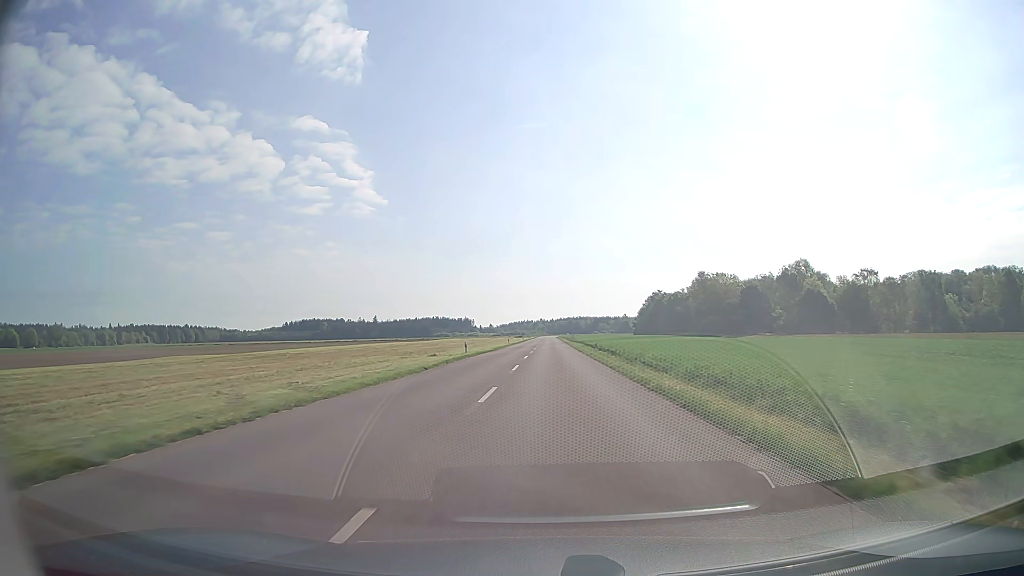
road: tertiary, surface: asphalt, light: Day
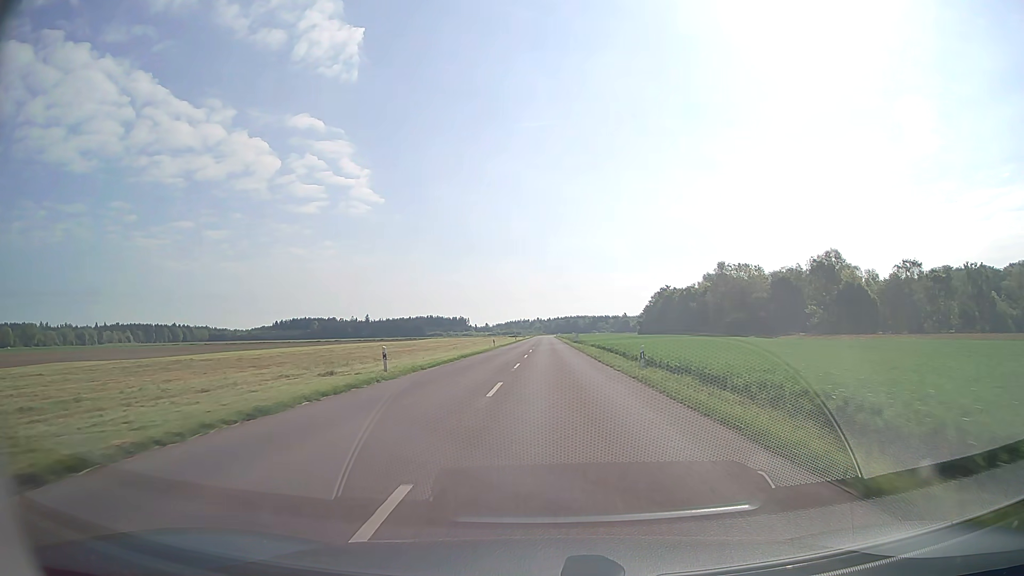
(0.0, +23.3) m; 0°
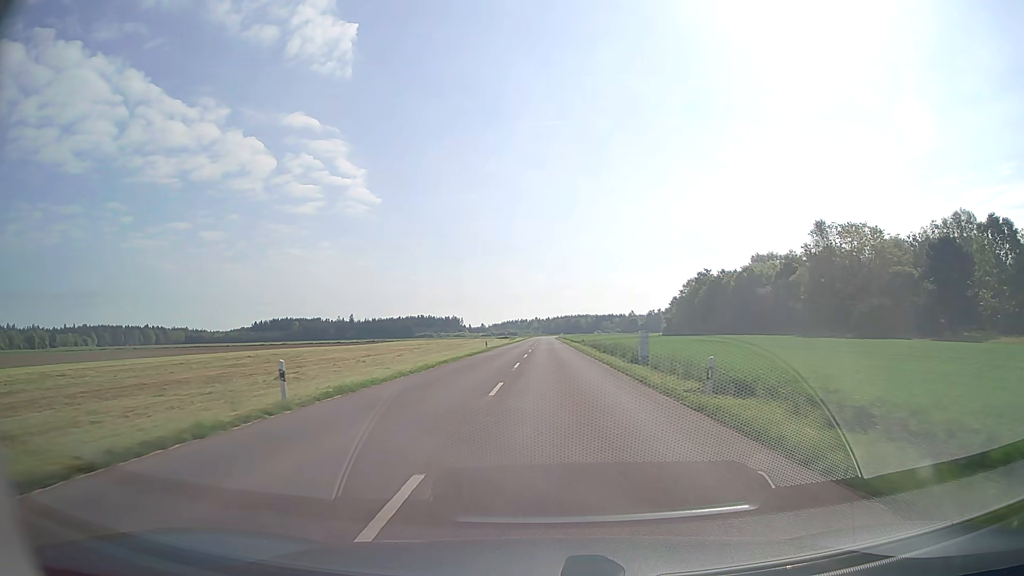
(+0.1, +59.7) m; 0°
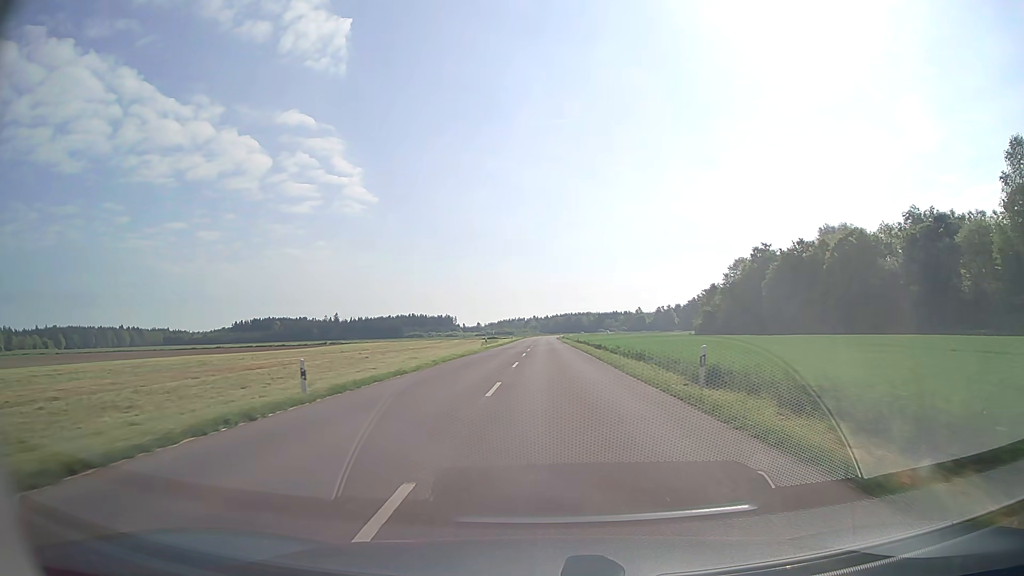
(+0.1, +49.1) m; 0°
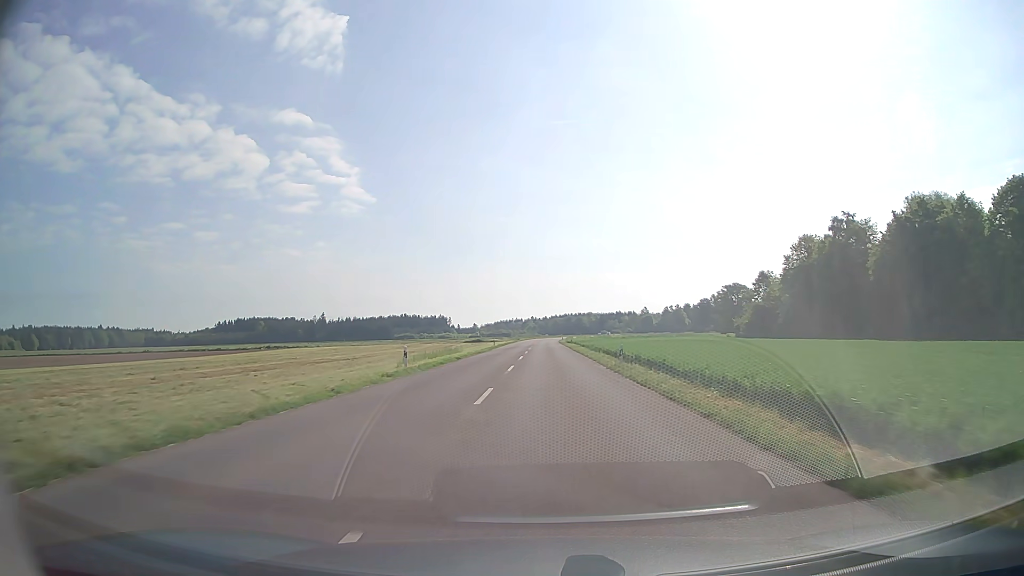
(0.0, +37.5) m; 0°
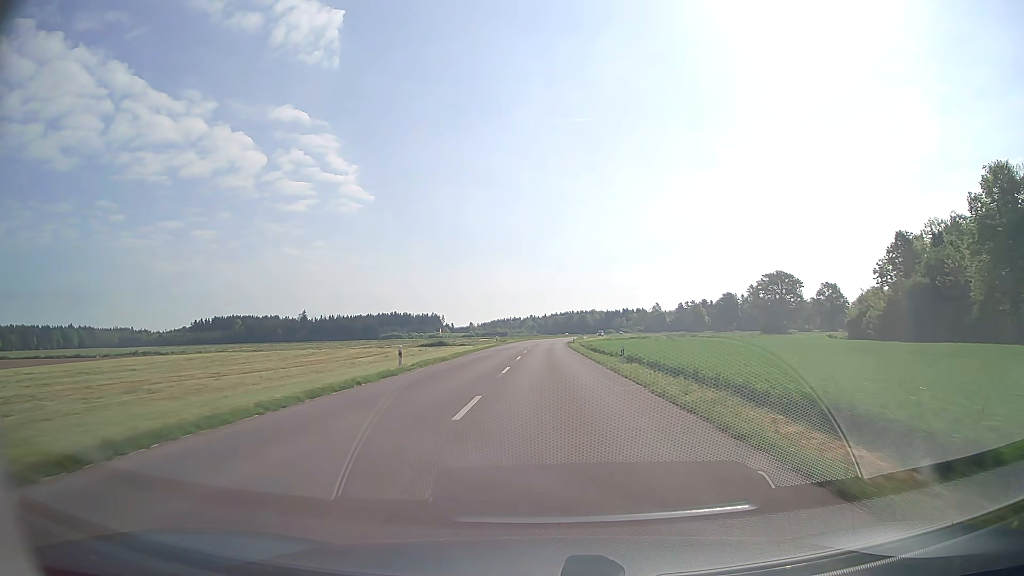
(+0.1, +50.7) m; 0°
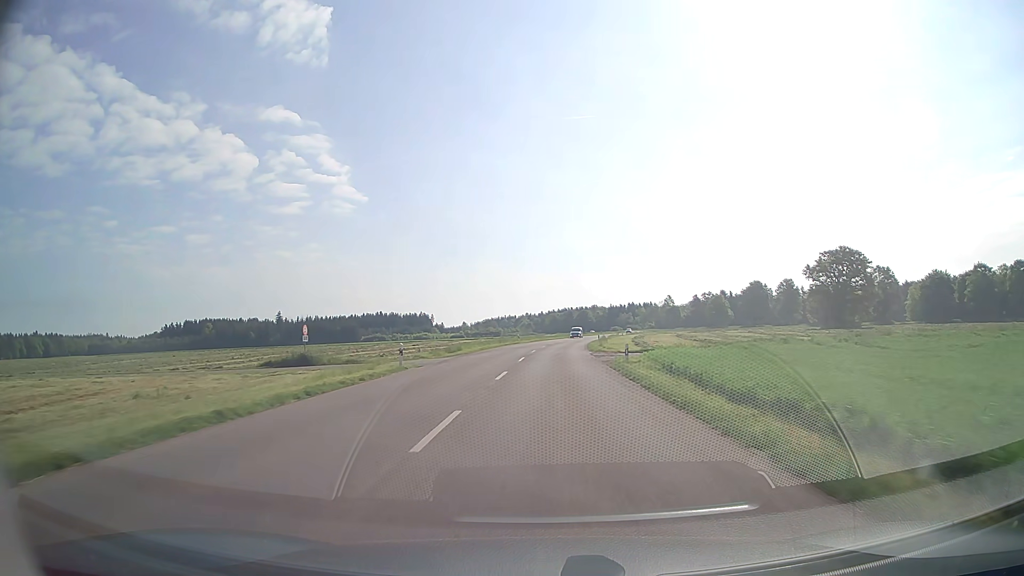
(0.0, +51.1) m; 0°
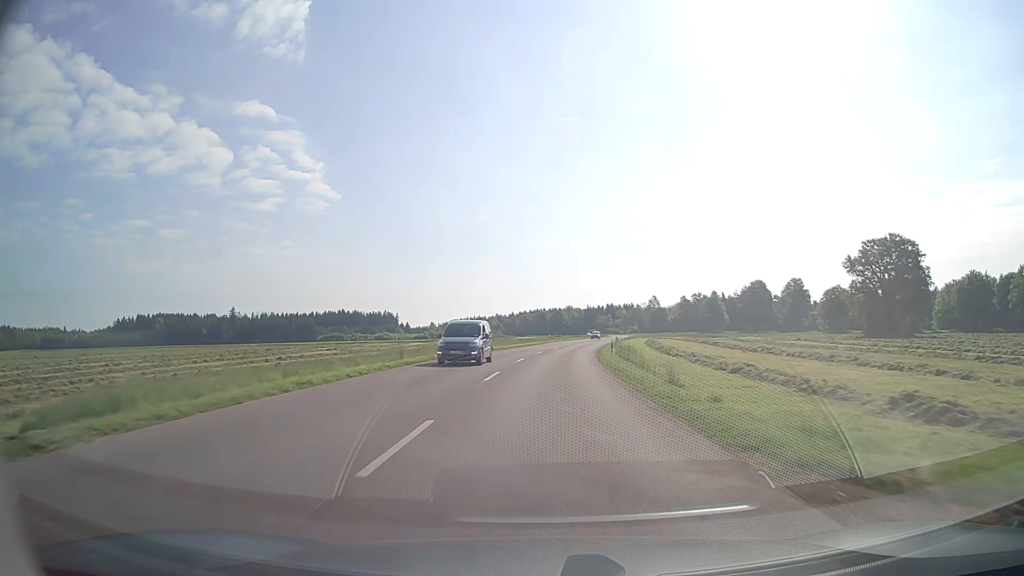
(+0.5, +37.3) m; +2°
(0, +10) (0, +20) (+1, +30) (+1, +40) (+2, +50) (+3, +60) (+4, +70) (+6, +80) (+7, +90) (+8, +100) m
